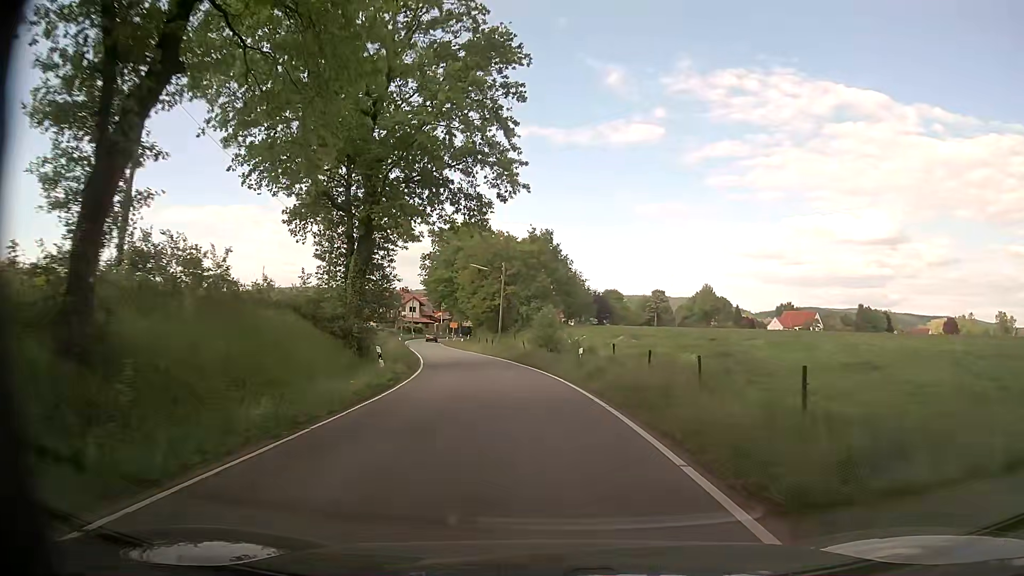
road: tertiary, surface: asphalt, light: Day
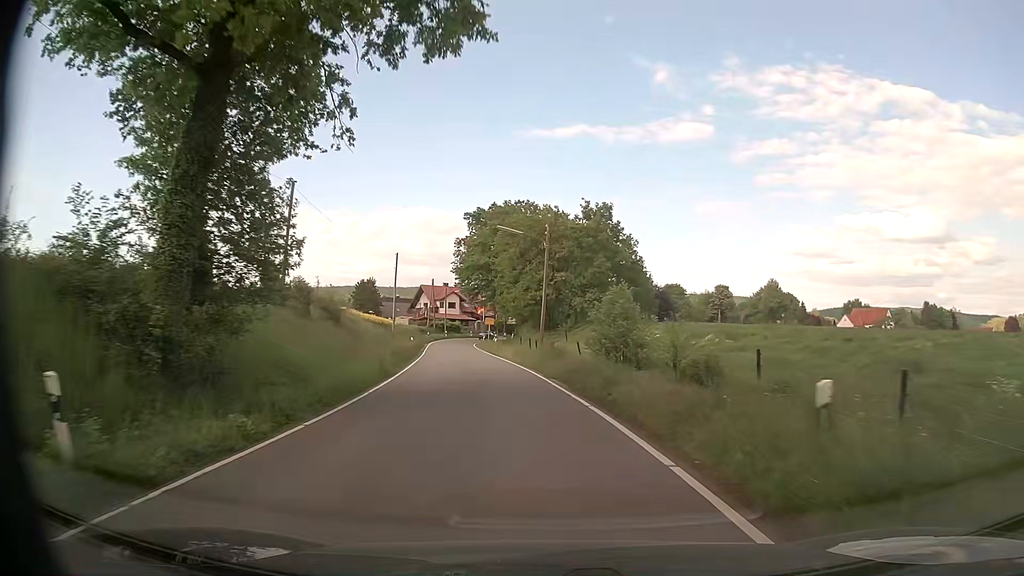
(-0.7, +17.9) m; -4°
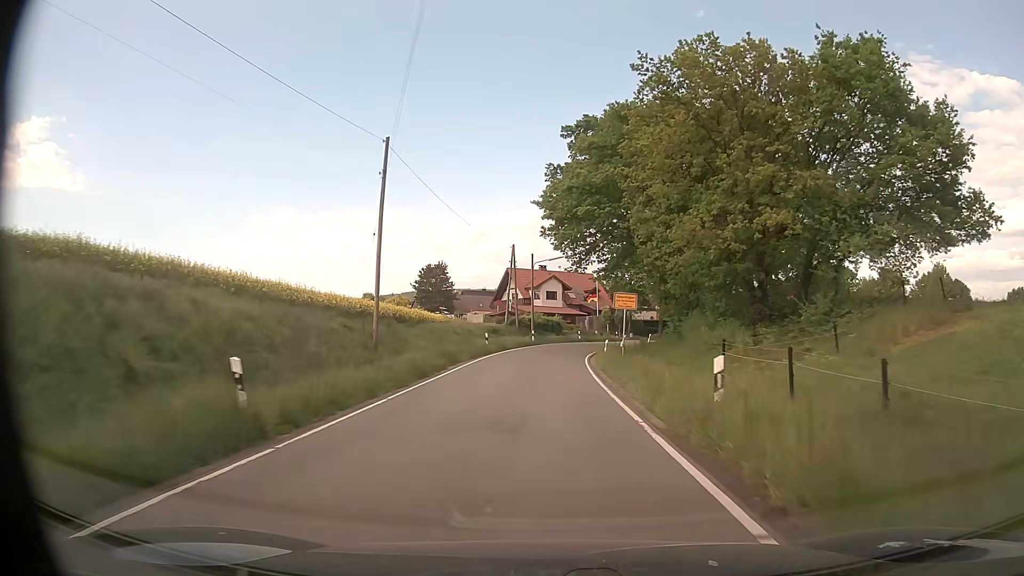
(-4.8, +44.0) m; -10°
(0, +10) (0, +20) (0, +30) (+1, +40) (+2, +50) (+5, +60) (+8, +69) (+13, +78) (+19, +86) (+26, +93) m
